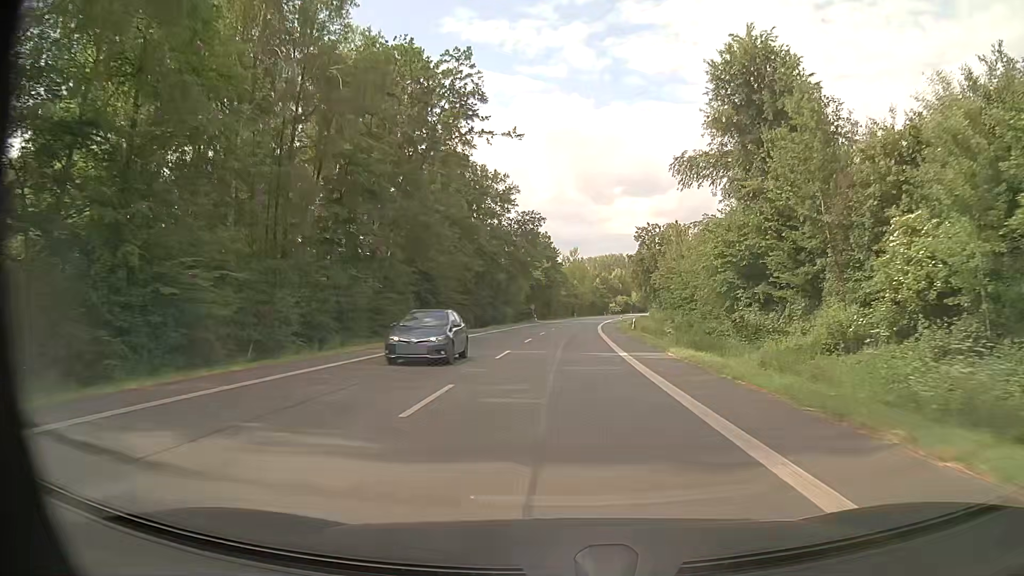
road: primary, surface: asphalt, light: Day
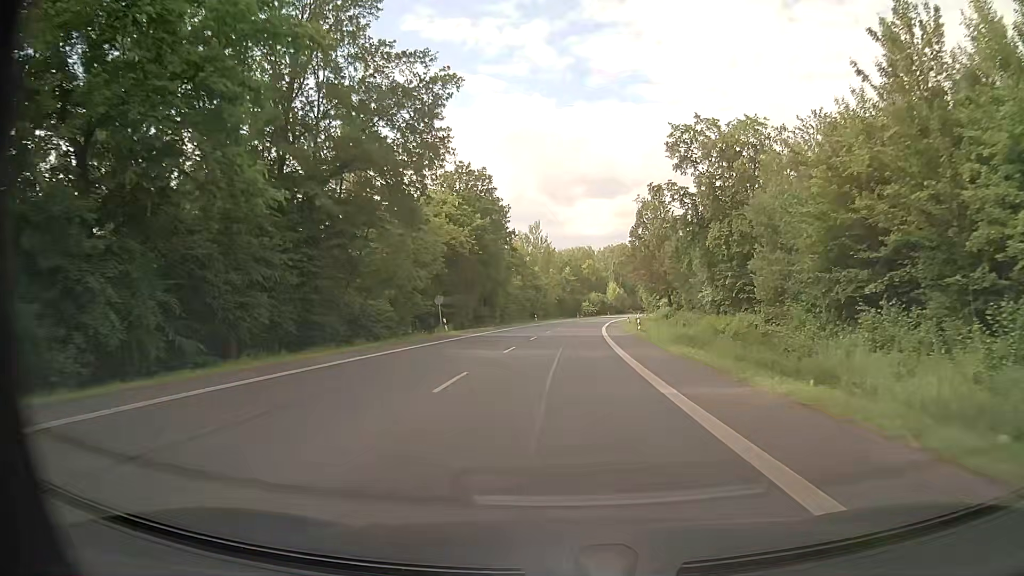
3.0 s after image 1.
(+1.5, +56.3) m; +3°
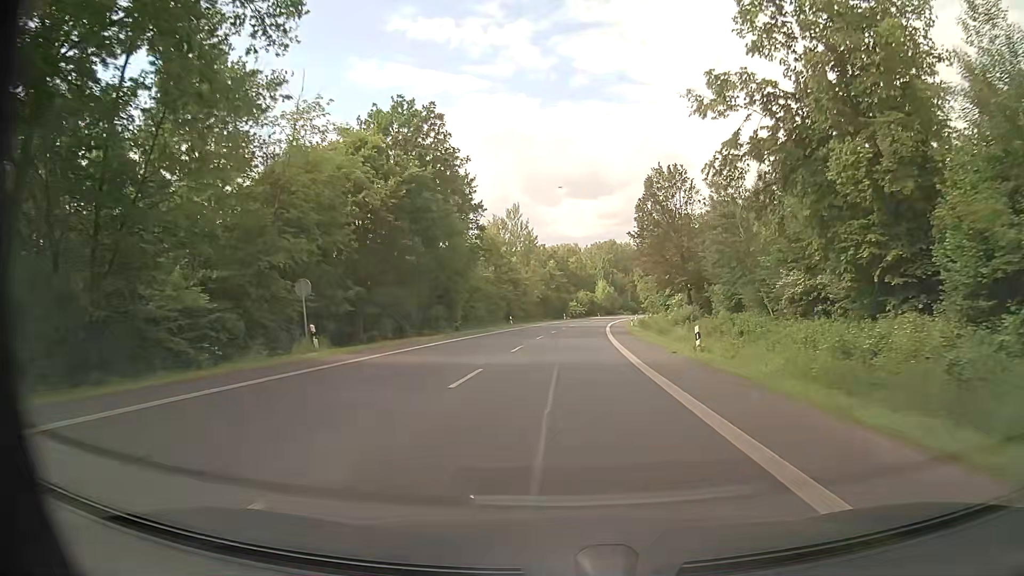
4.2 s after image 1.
(+0.3, +22.5) m; +1°
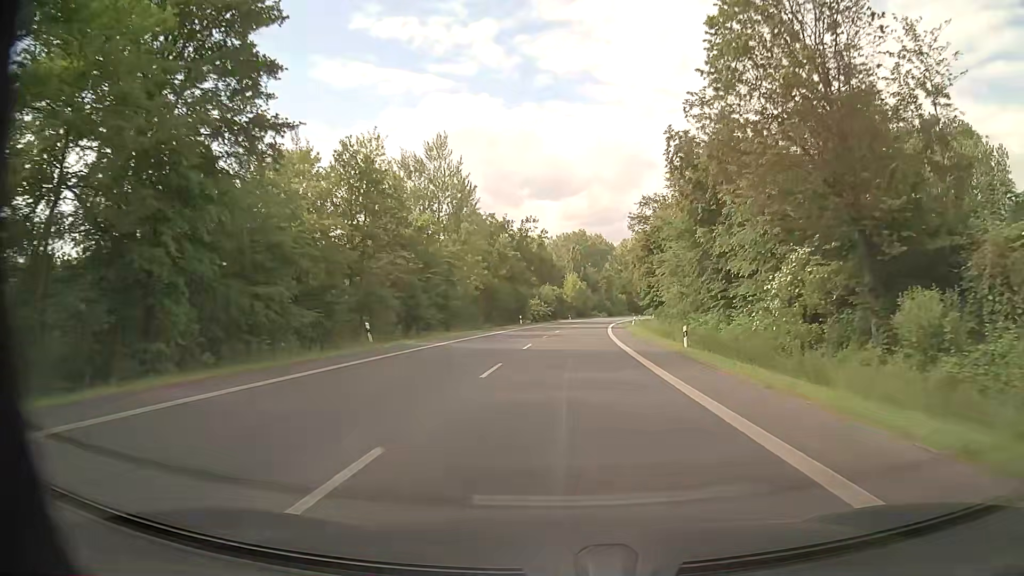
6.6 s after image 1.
(+1.2, +45.0) m; +3°
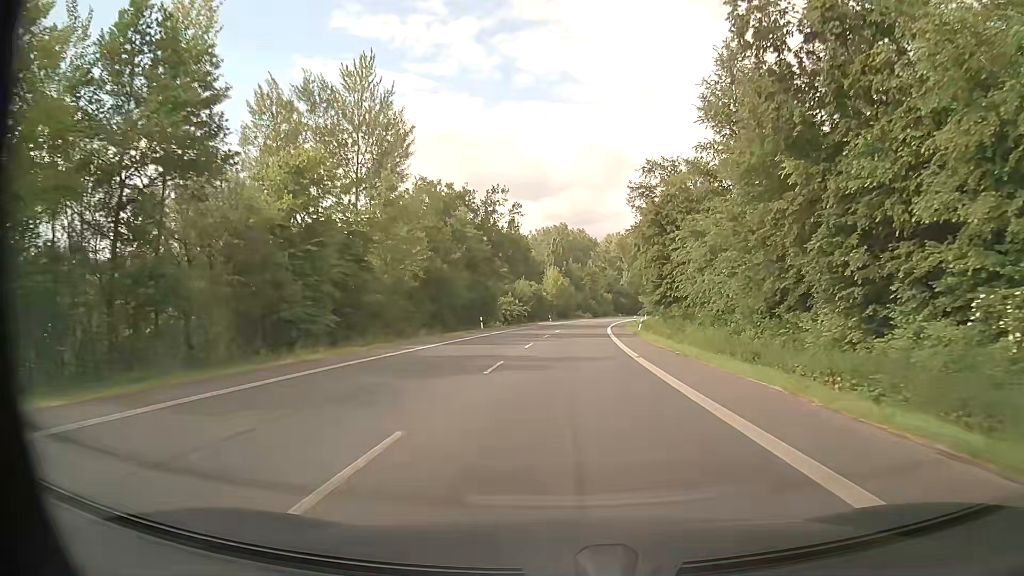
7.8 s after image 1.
(+0.3, +22.5) m; +2°
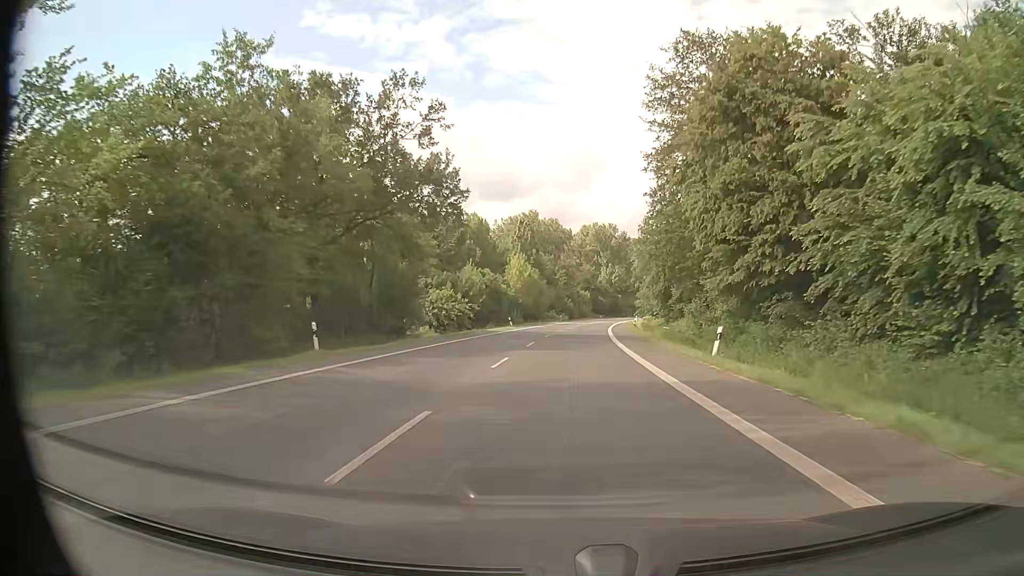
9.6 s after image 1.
(+0.8, +33.7) m; +3°
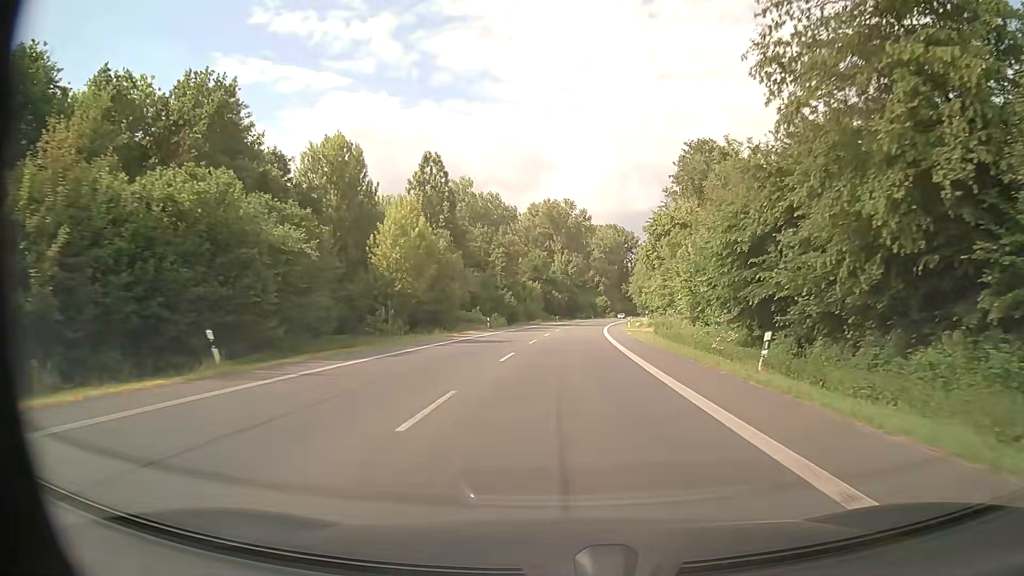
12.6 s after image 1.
(+2.1, +56.3) m; +4°
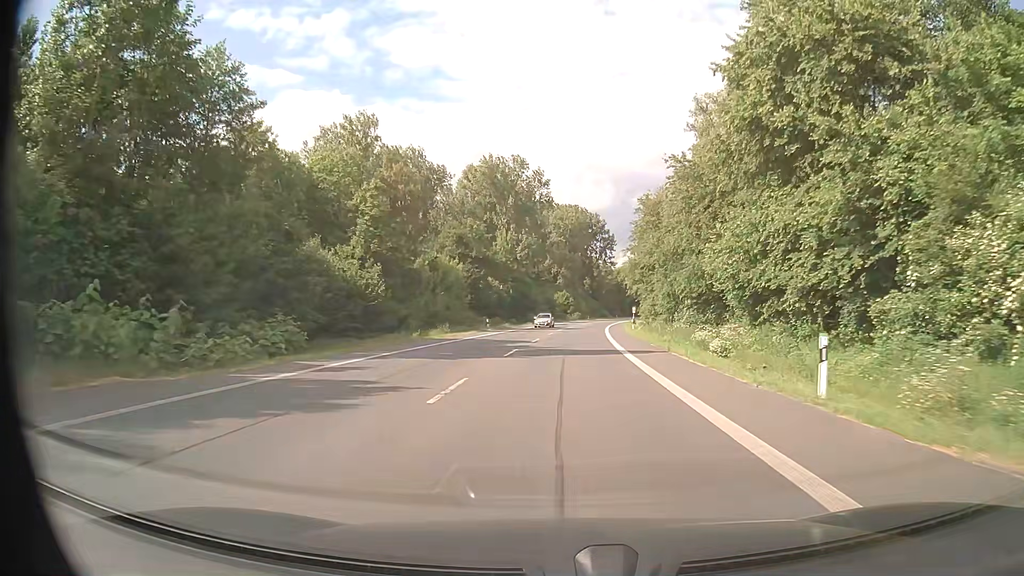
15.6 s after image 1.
(+2.0, +56.3) m; +4°
(0, +10) (0, +20) (+1, +30) (+1, +40) (+2, +50) (+2, +60) (+3, +70) (+4, +80) (+5, +90) (+6, +100) m
